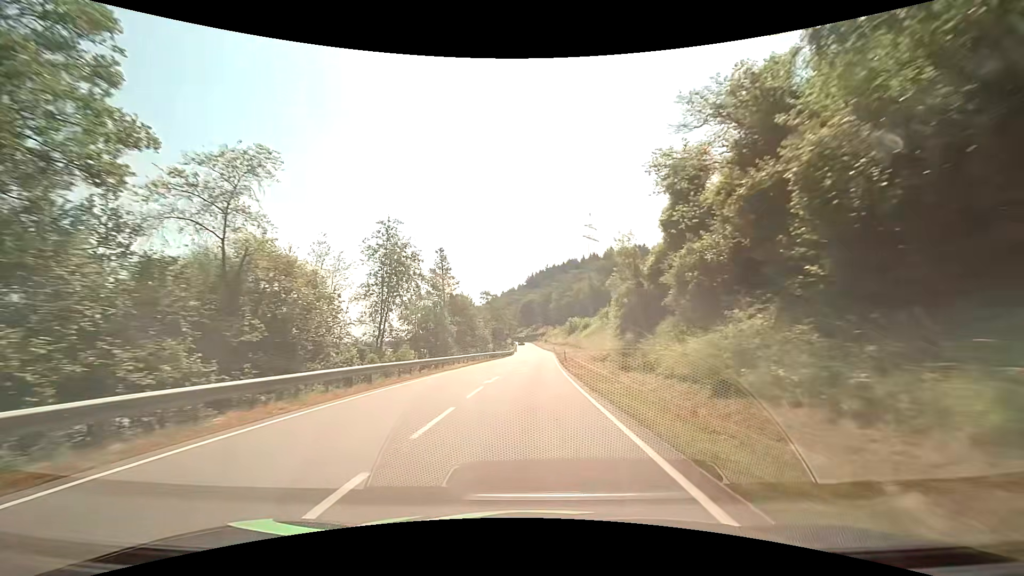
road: primary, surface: asphalt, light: Day
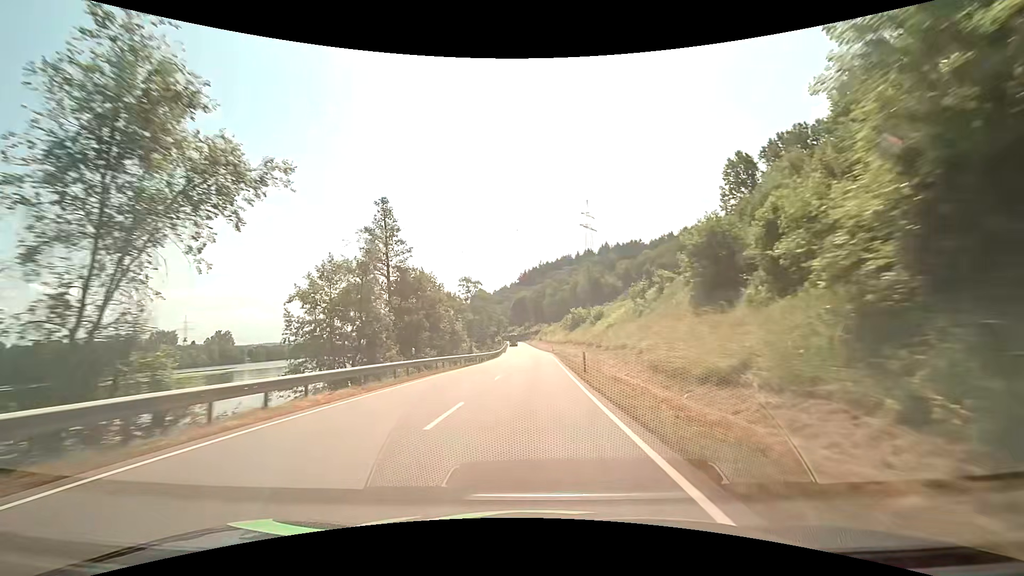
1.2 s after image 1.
(+0.3, +23.7) m; +1°
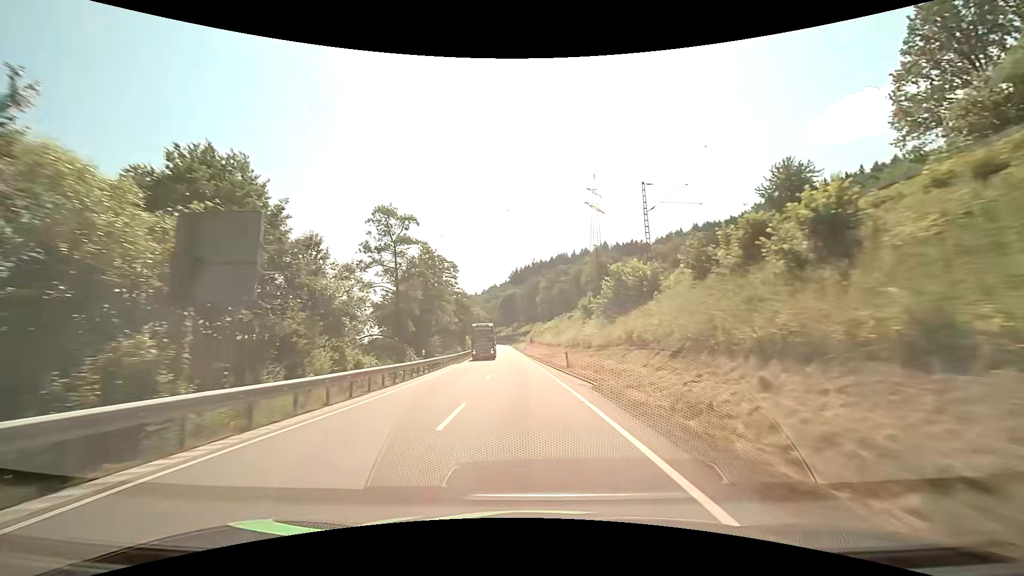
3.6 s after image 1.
(+0.7, +47.8) m; +1°
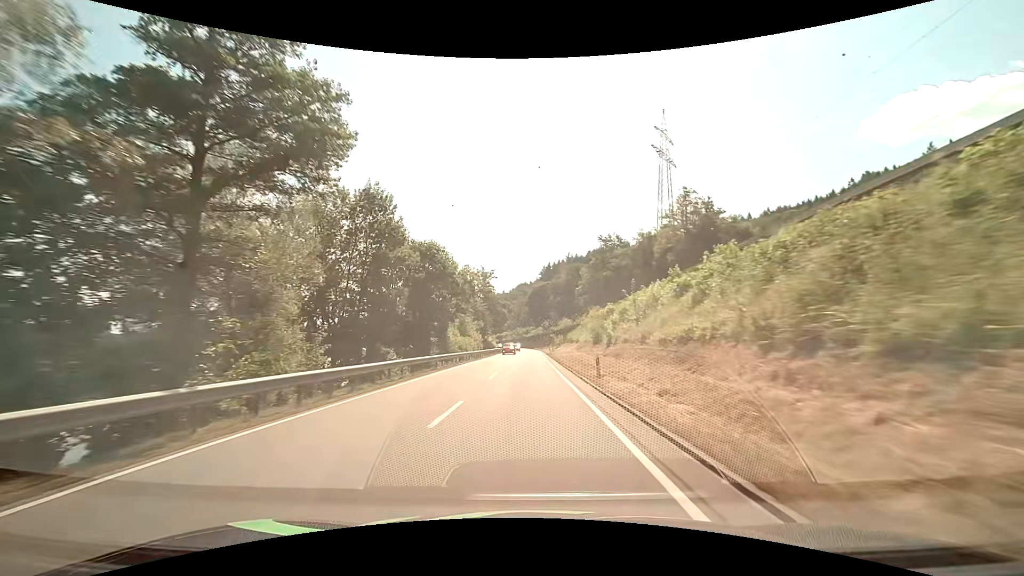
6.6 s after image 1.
(-2.2, +59.9) m; -4°
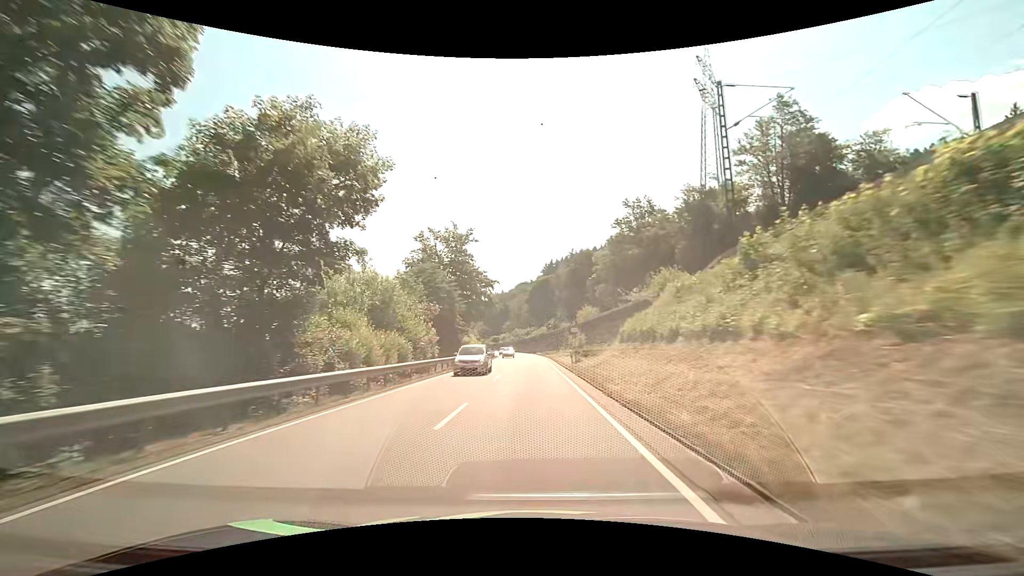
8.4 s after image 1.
(0.0, +35.6) m; 0°
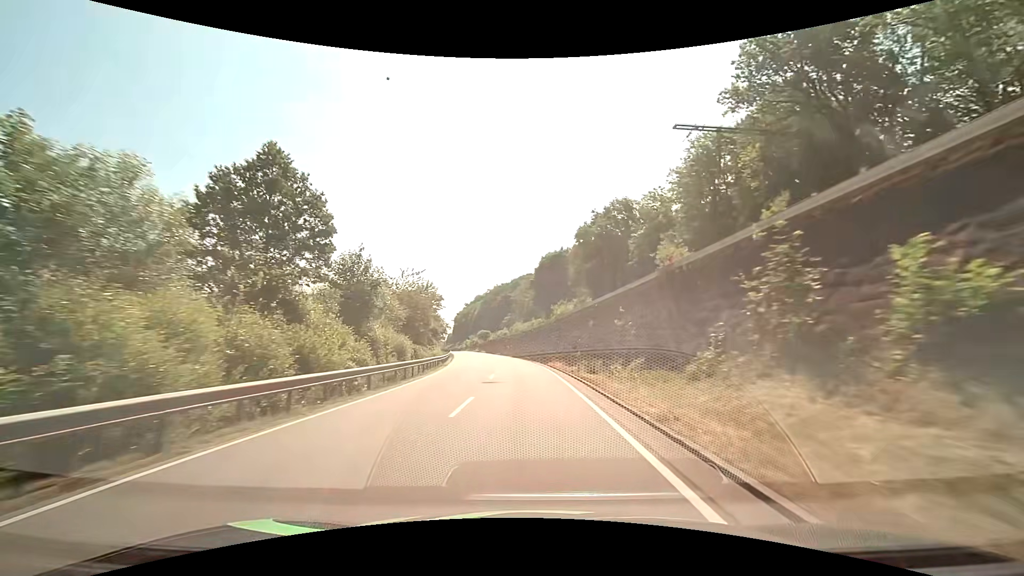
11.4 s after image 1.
(+0.1, +58.4) m; 0°
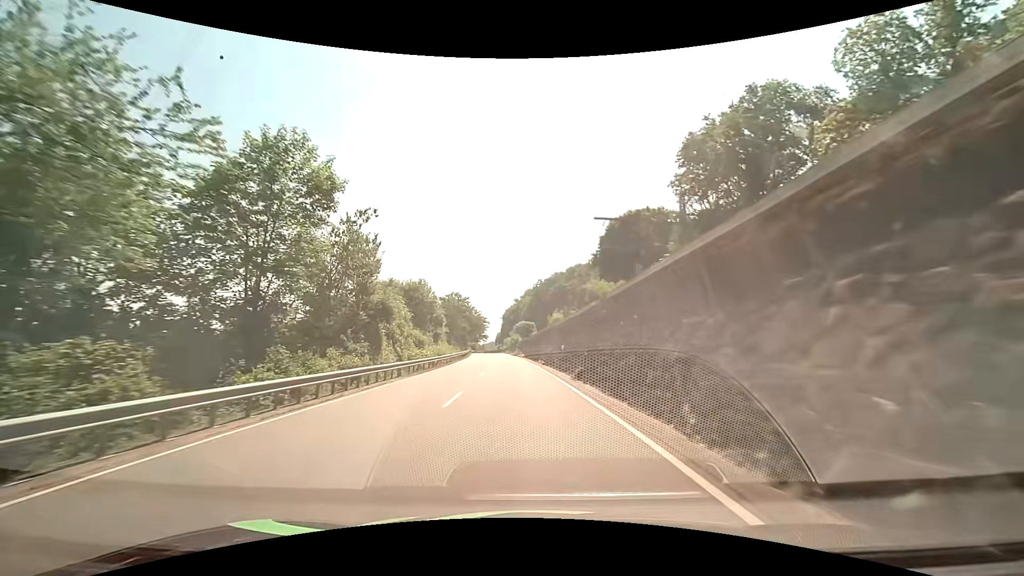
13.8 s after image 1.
(-2.1, +45.8) m; -7°
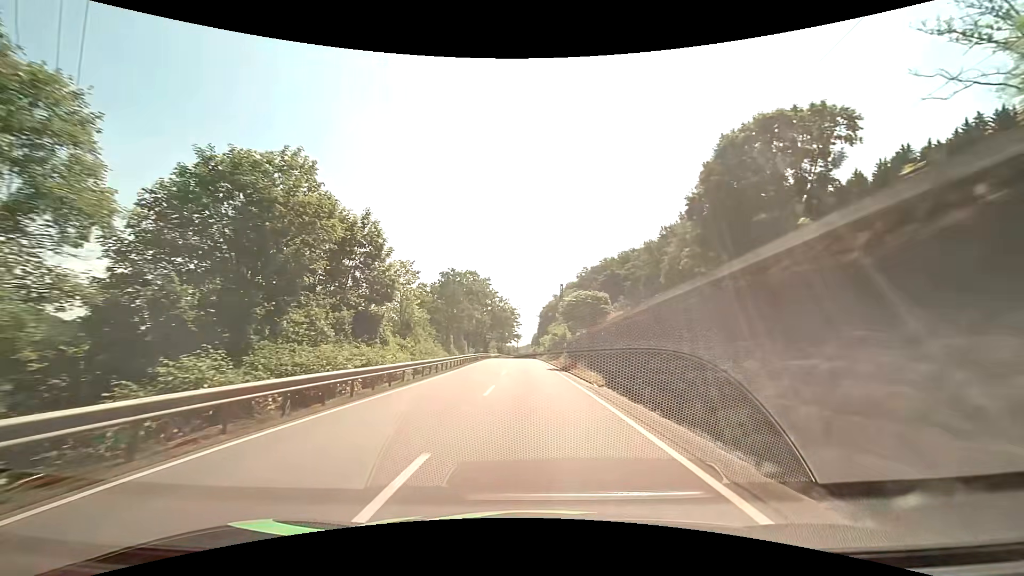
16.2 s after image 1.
(-2.1, +45.2) m; -4°
(0, +10) (0, +20) (0, +30) (-1, +40) (-1, +50) (-1, +60) (-1, +70) (-2, +80) (-2, +90) (-2, +100) m
